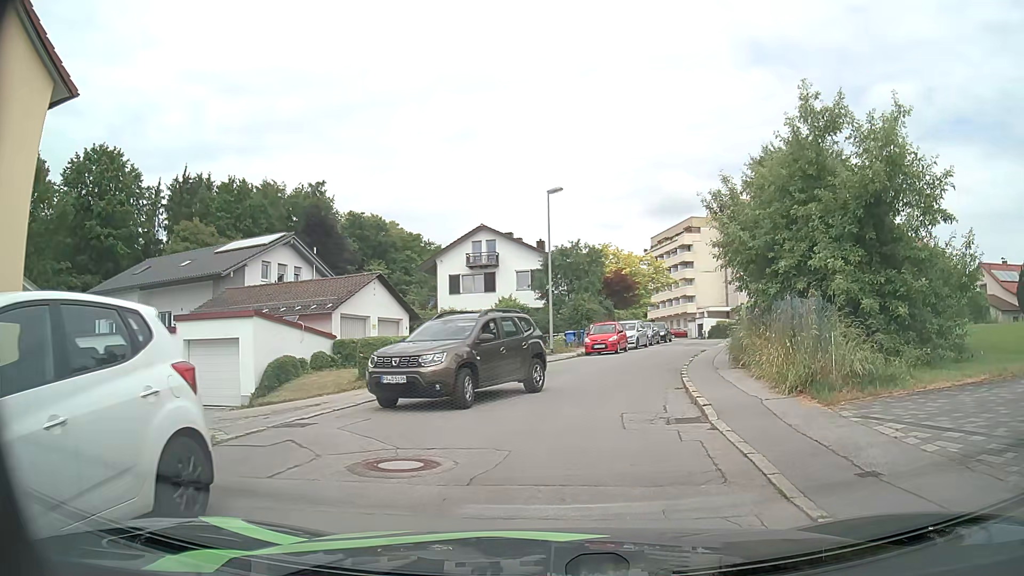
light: Day
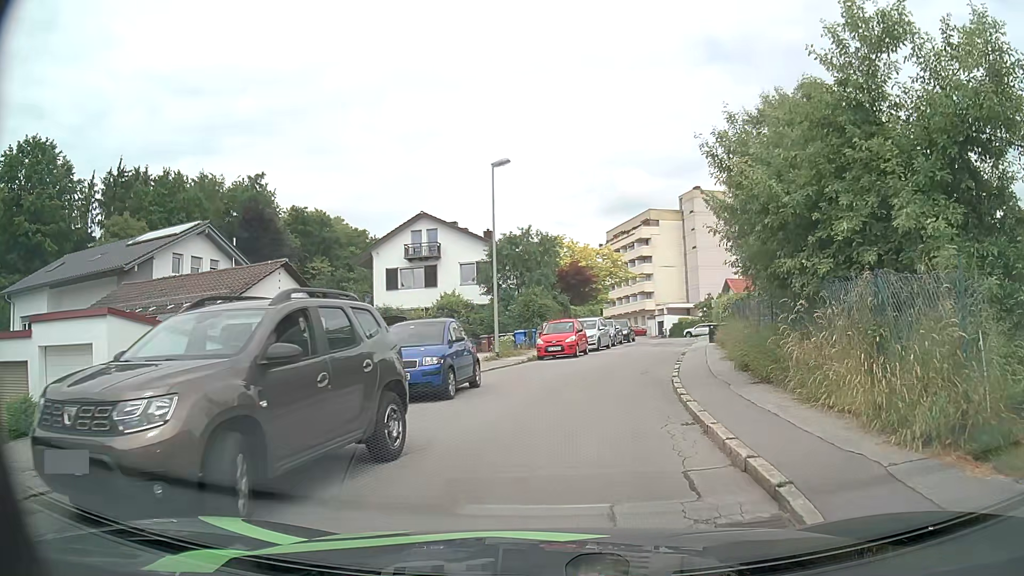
(+0.3, +5.5) m; +4°
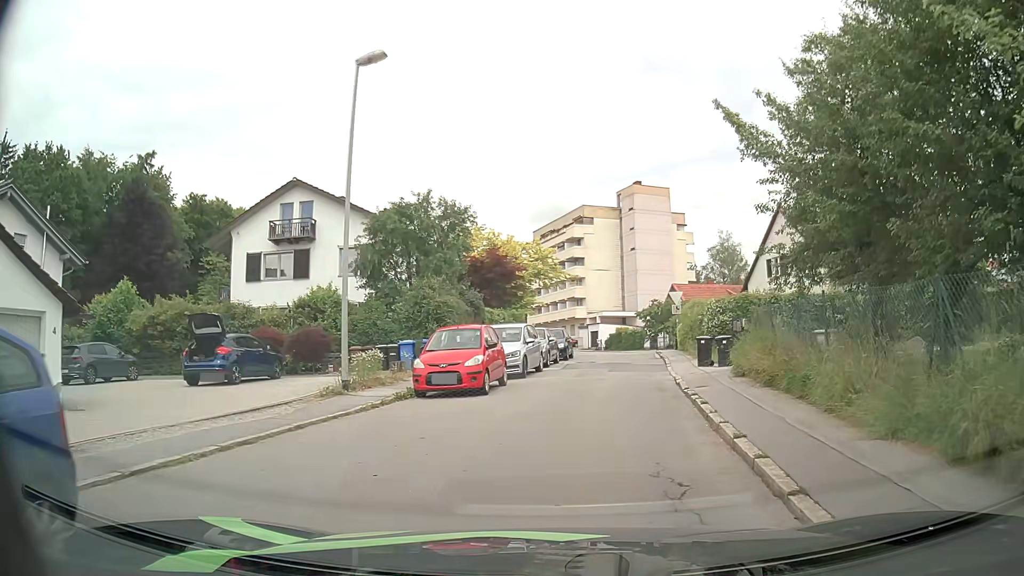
(+0.6, +12.1) m; +7°
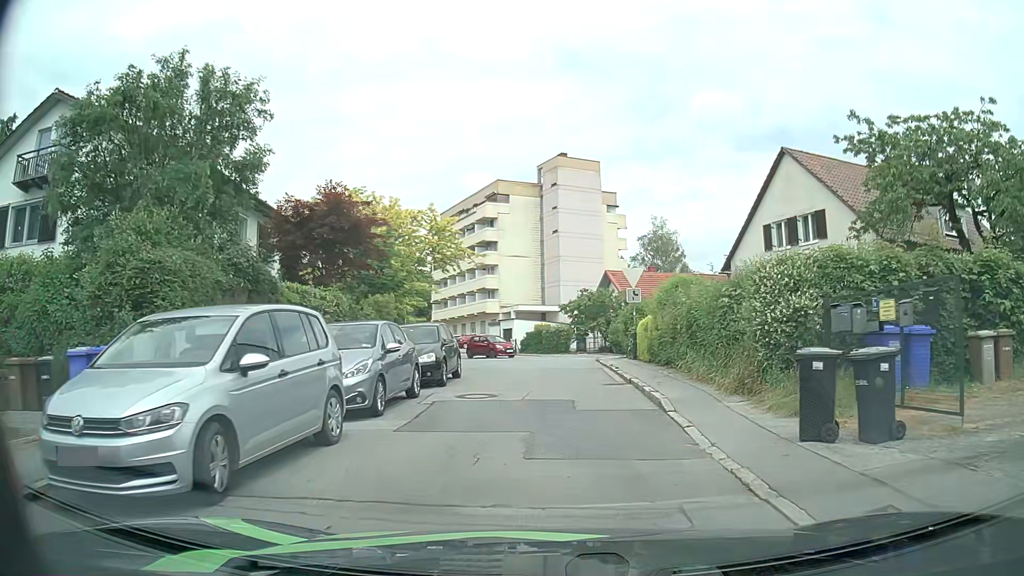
(+1.1, +14.5) m; +7°
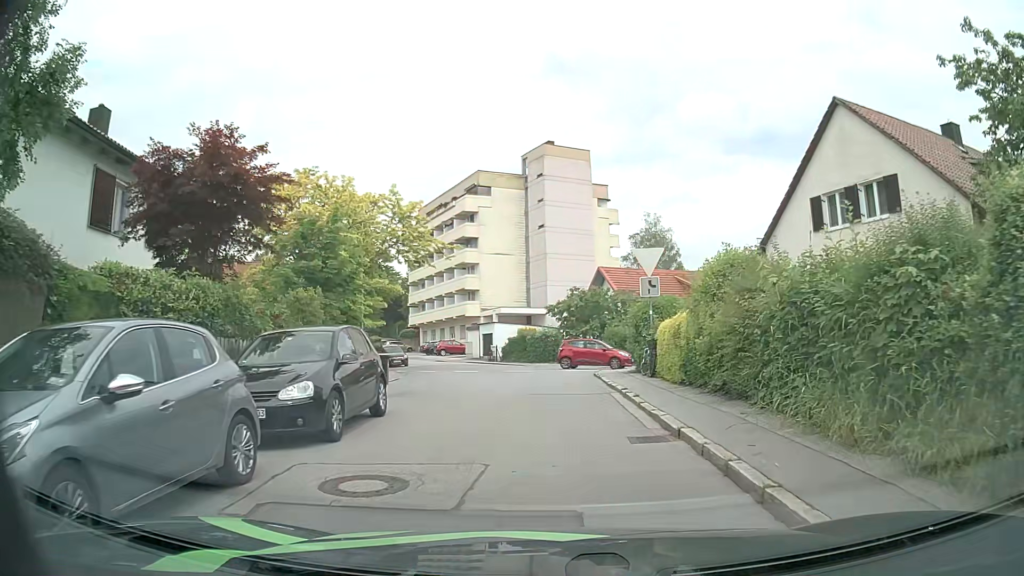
(+0.1, +7.0) m; +1°
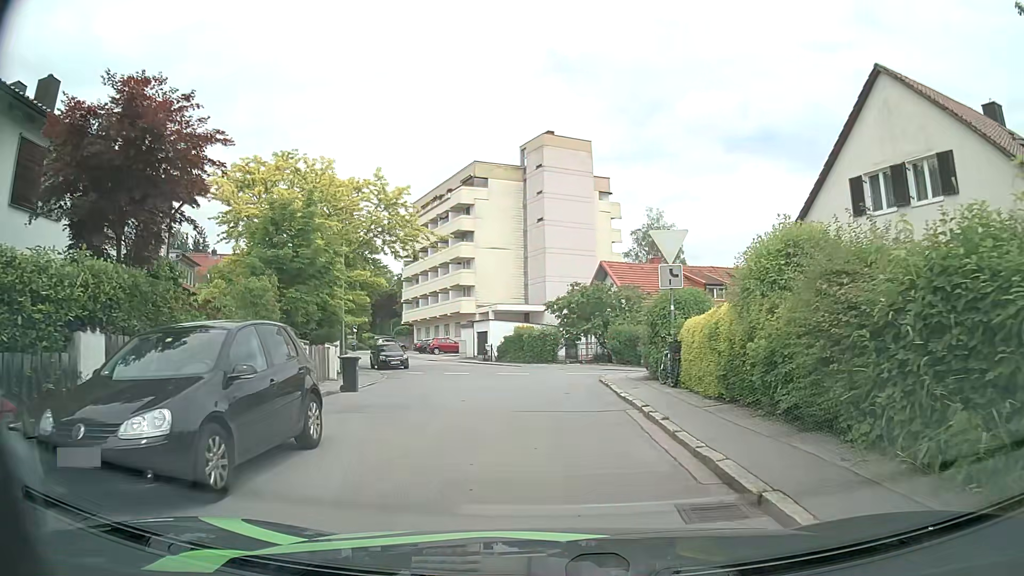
(0.0, +3.2) m; 0°
(0, +10) (-1, +20) (-1, +30) (-3, +40) (-8, +49) (-12, +58) (-17, +66) (-22, +75) (-29, +82) (-37, +88) m
